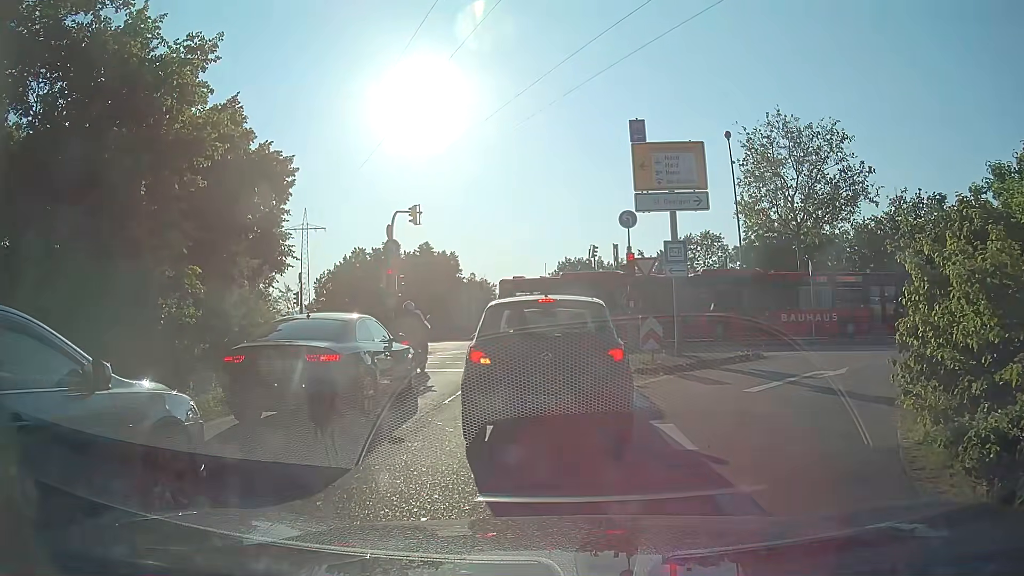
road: trunk_link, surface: asphalt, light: Day
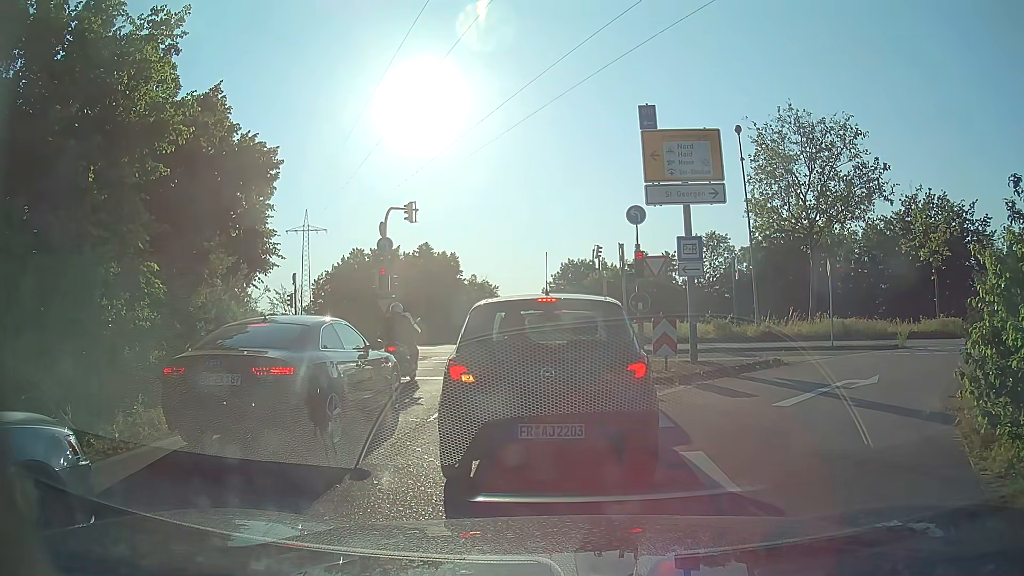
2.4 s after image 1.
(0.0, +1.4) m; +1°
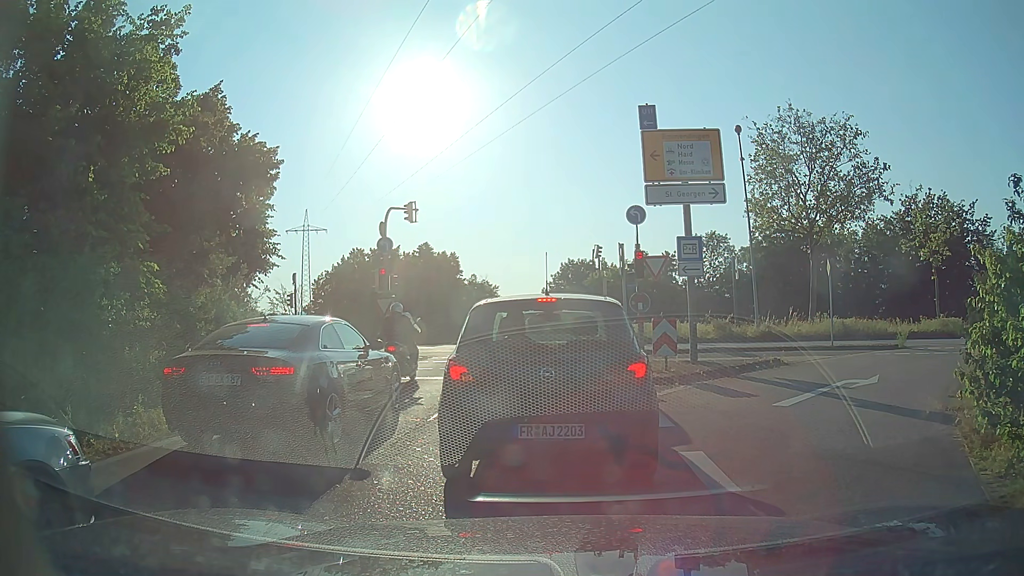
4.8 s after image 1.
(0.0, 0.0) m; 0°
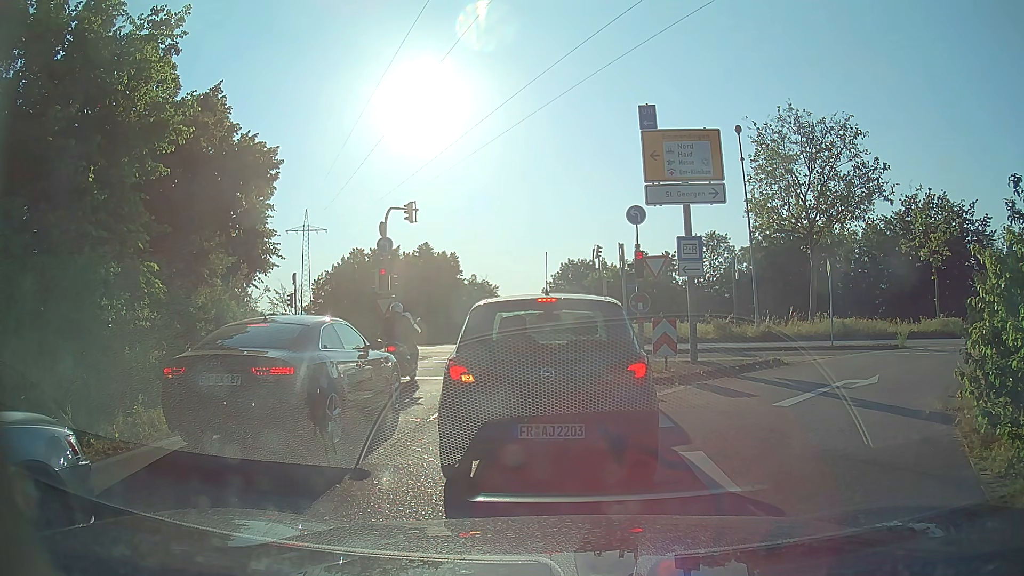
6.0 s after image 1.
(0.0, 0.0) m; 0°
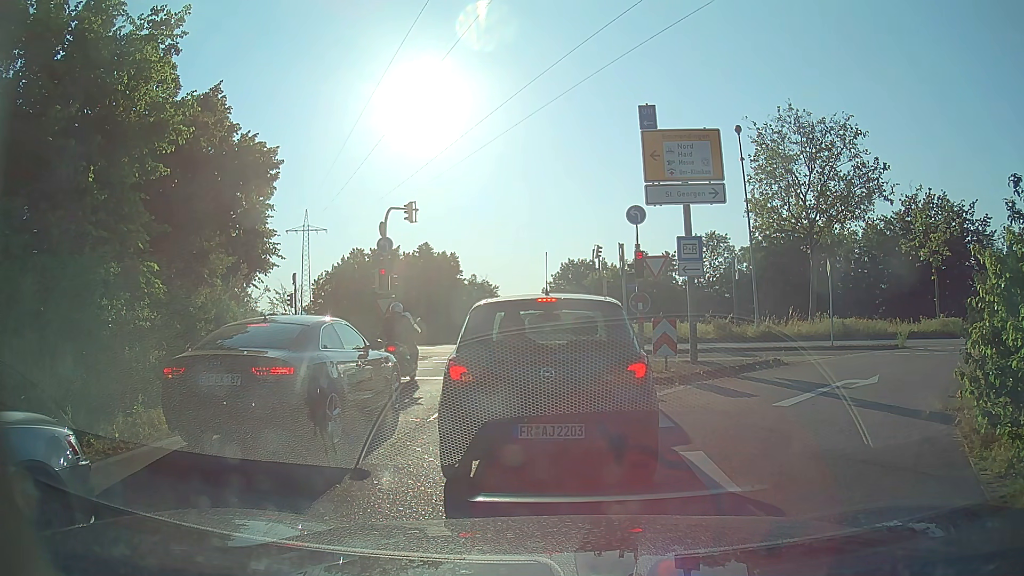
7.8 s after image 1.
(0.0, 0.0) m; 0°
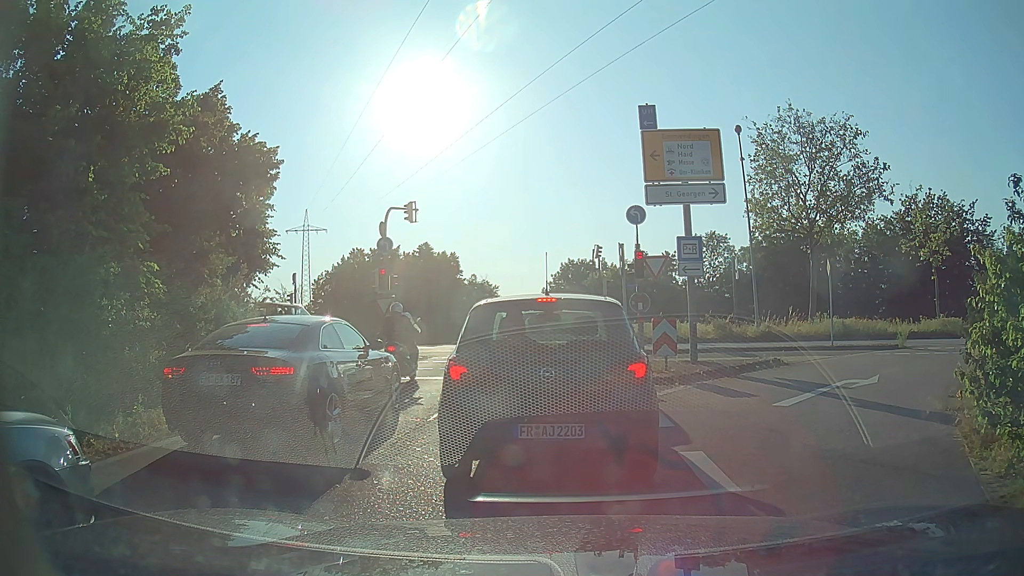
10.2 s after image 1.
(0.0, 0.0) m; 0°
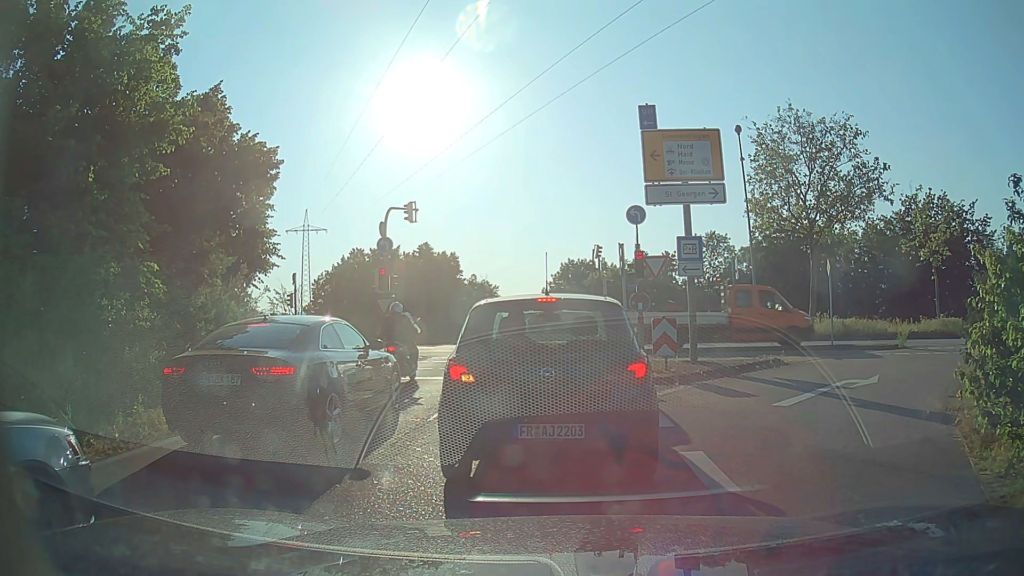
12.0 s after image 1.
(0.0, 0.0) m; 0°
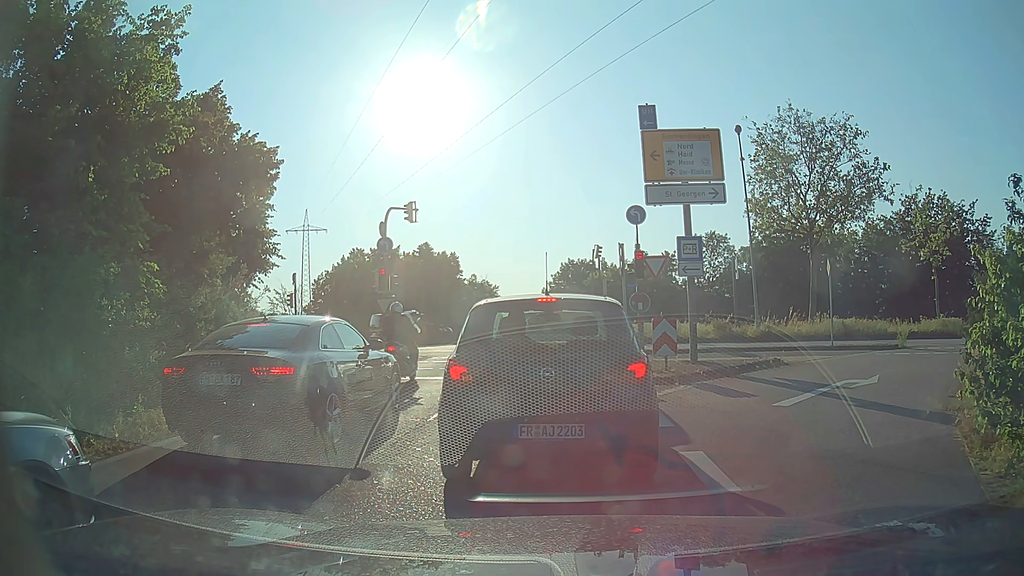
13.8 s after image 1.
(0.0, 0.0) m; 0°
